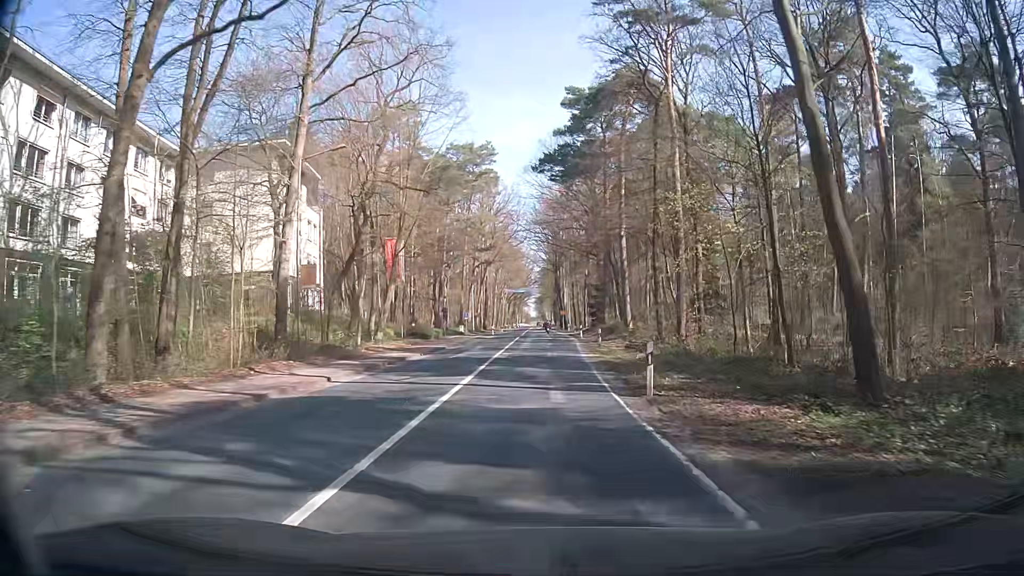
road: secondary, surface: asphalt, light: Day
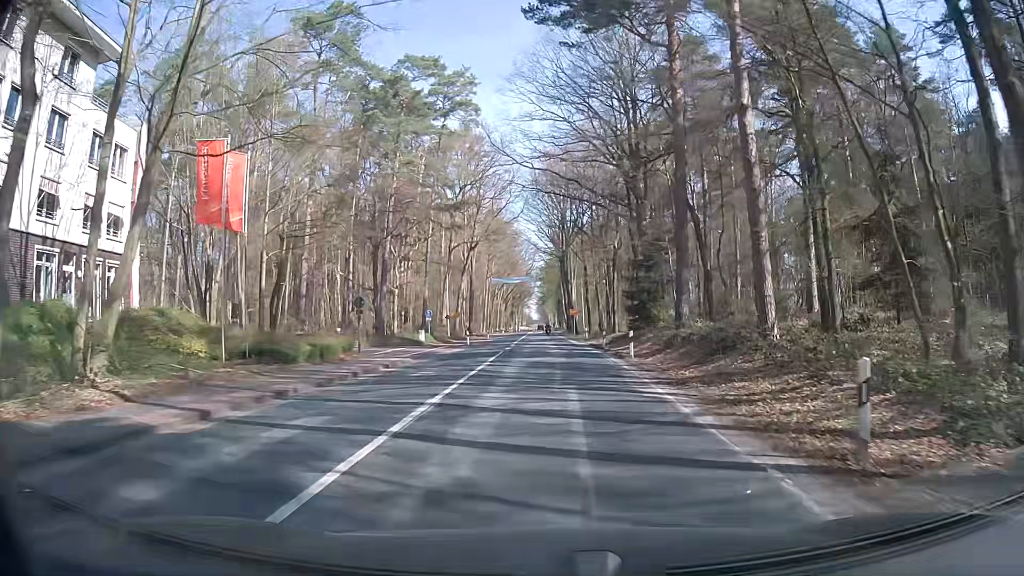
(0.0, +30.6) m; 0°
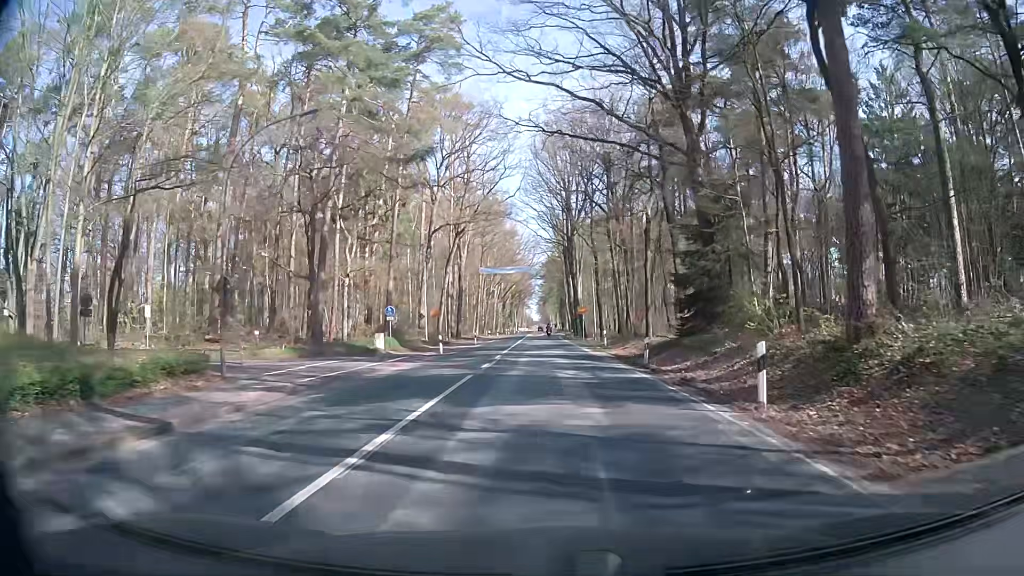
(0.0, +15.2) m; 0°
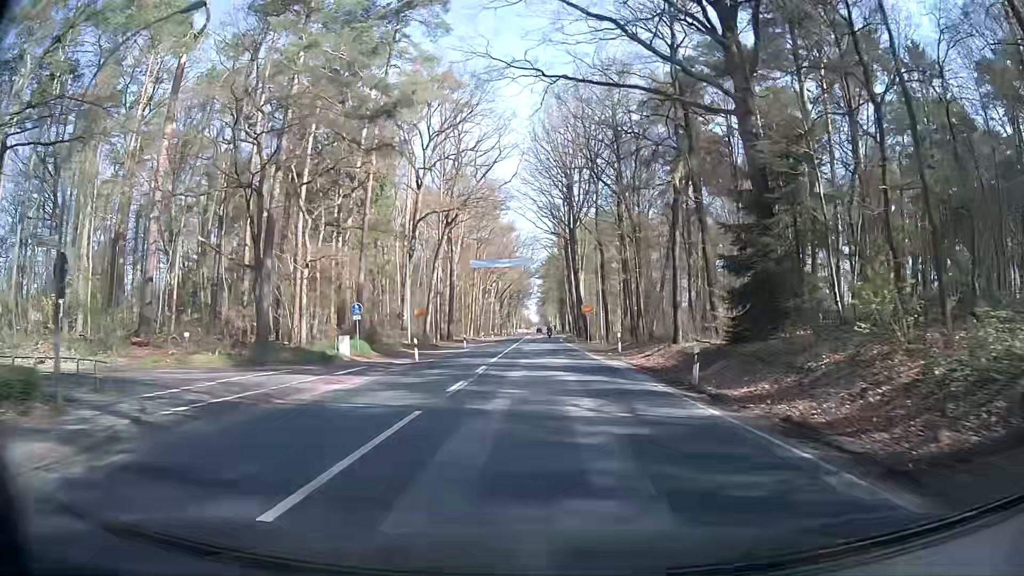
(+0.1, +7.6) m; +1°
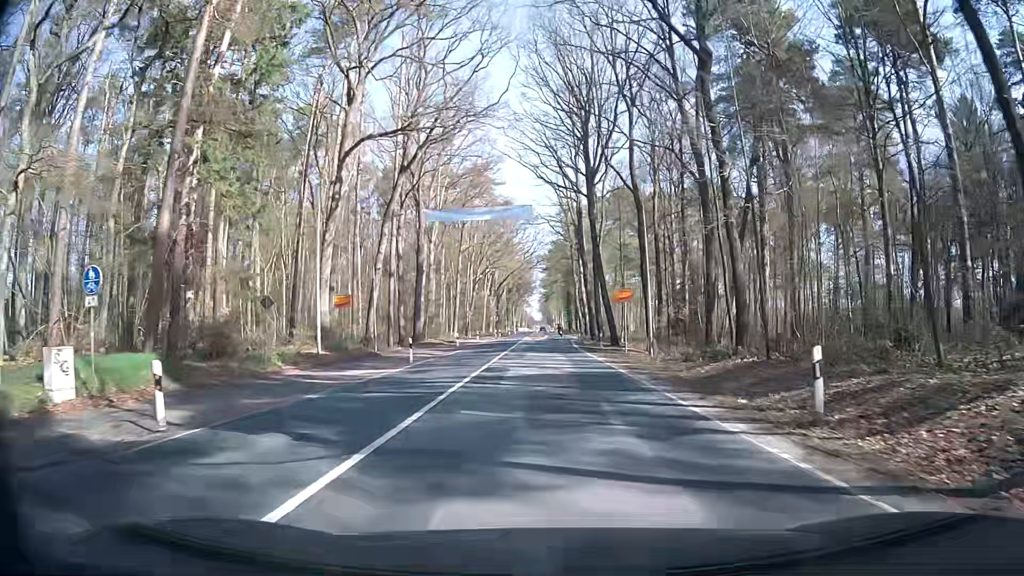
(-0.3, +22.8) m; -1°
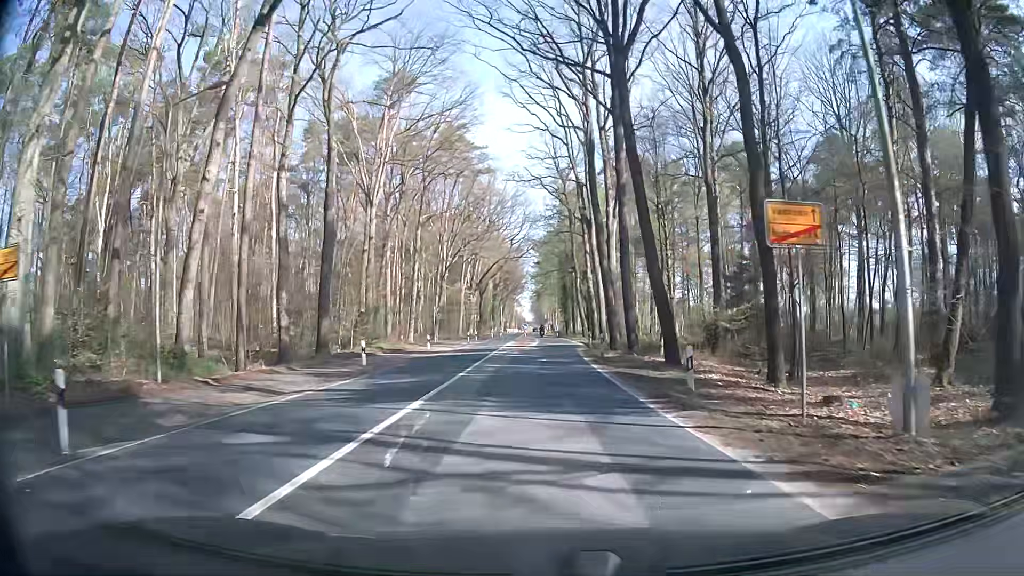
(+0.2, +22.8) m; +1°
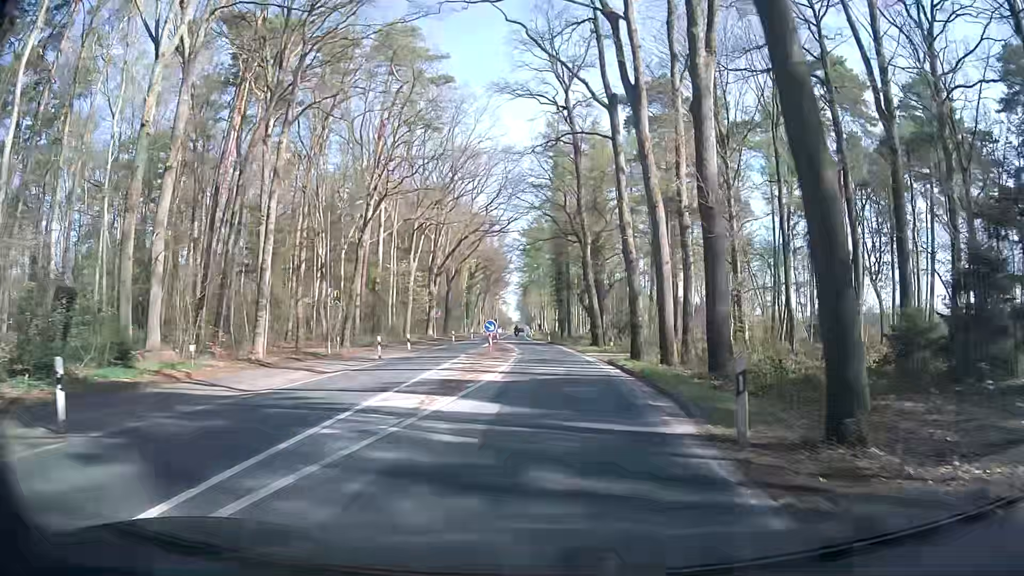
(+0.1, +30.5) m; 0°
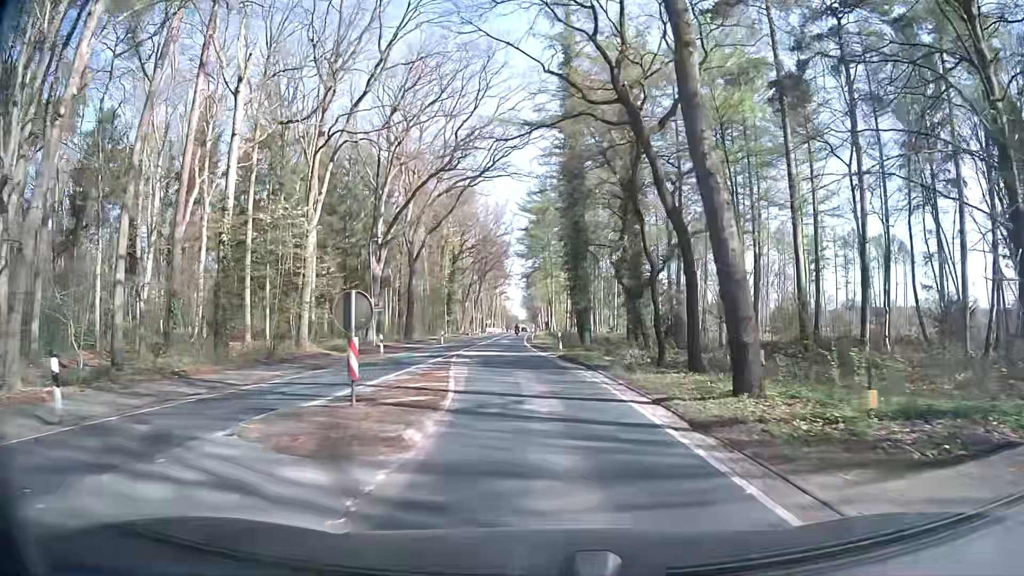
(+0.8, +30.5) m; +1°
(0, +10) (-1, +20) (-2, +30) (-2, +40) (-3, +50) (-4, +60) (-4, +70) (-4, +80) (-5, +90) (-5, +100) m
